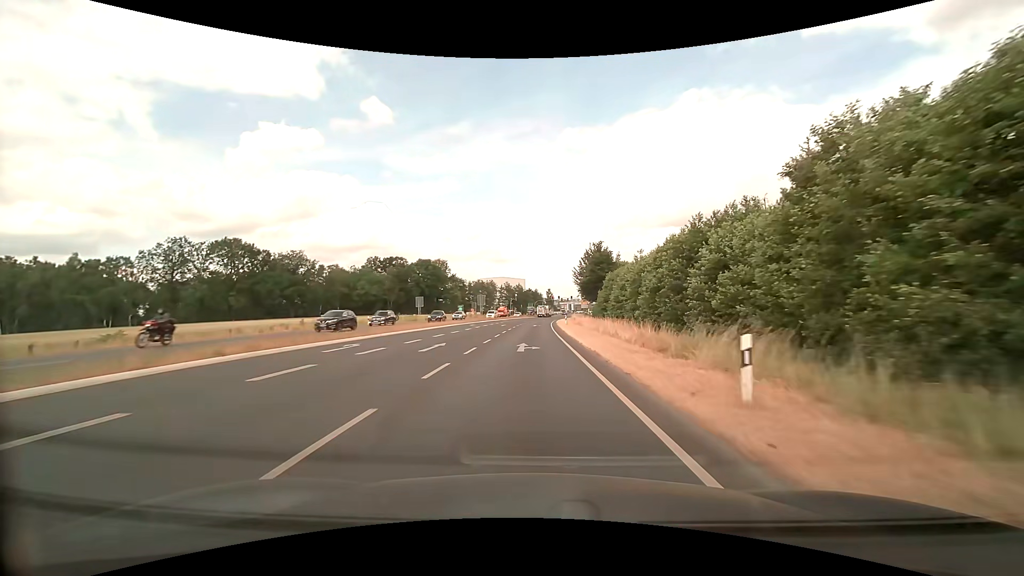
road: primary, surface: asphalt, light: Day
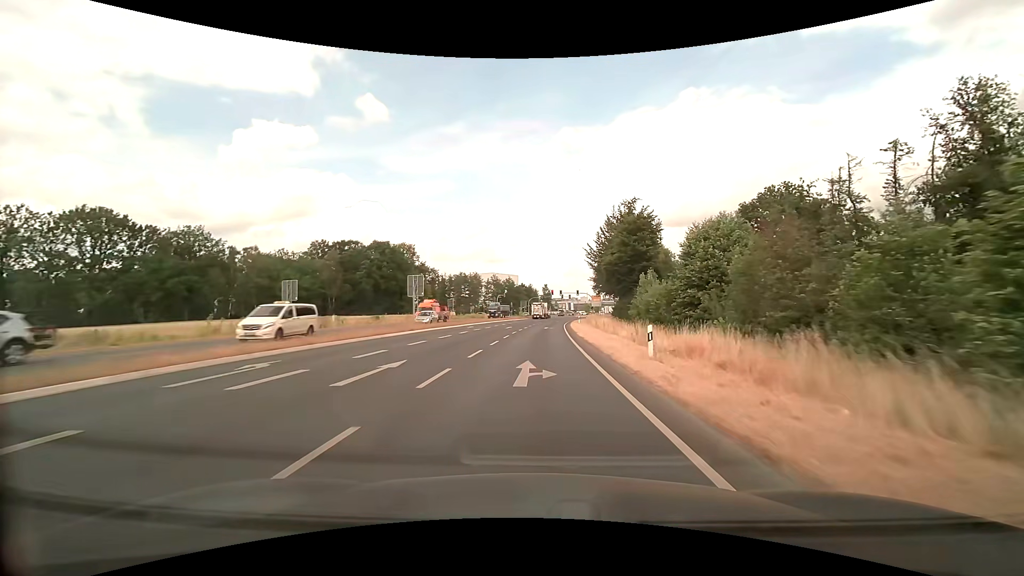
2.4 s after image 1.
(0.0, +43.1) m; 0°
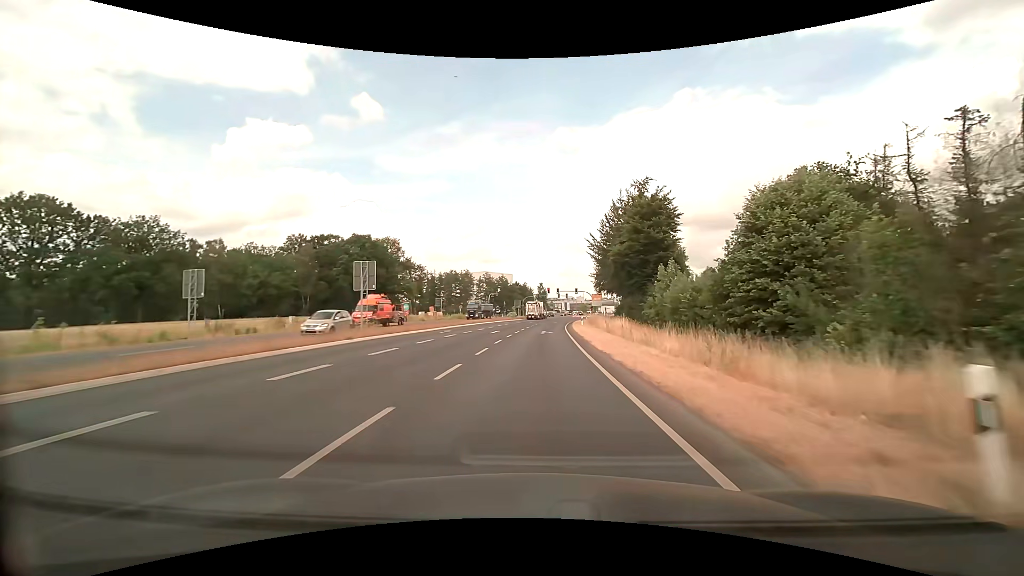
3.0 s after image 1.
(+0.1, +10.8) m; +1°
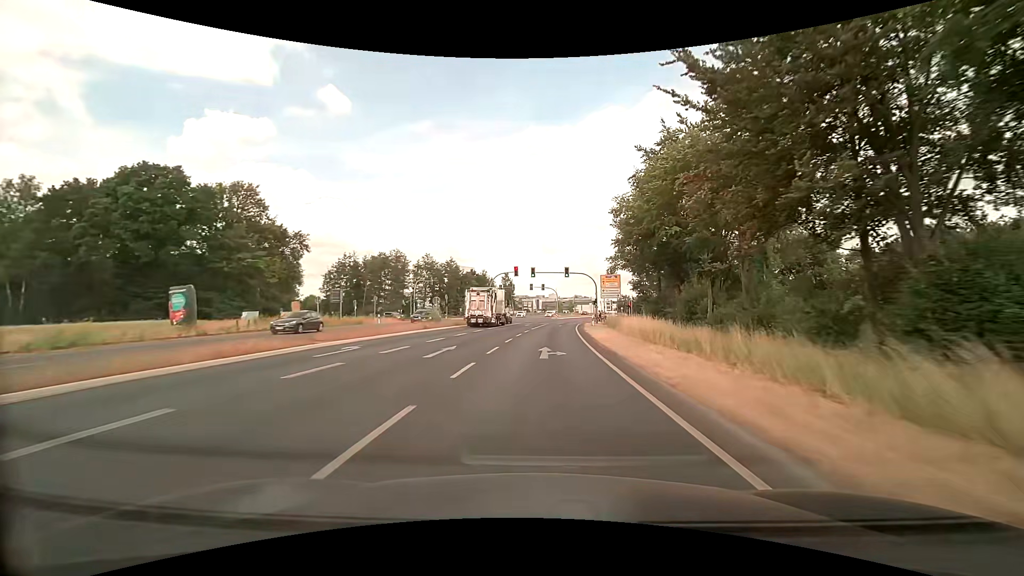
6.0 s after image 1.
(+1.5, +54.0) m; +3°
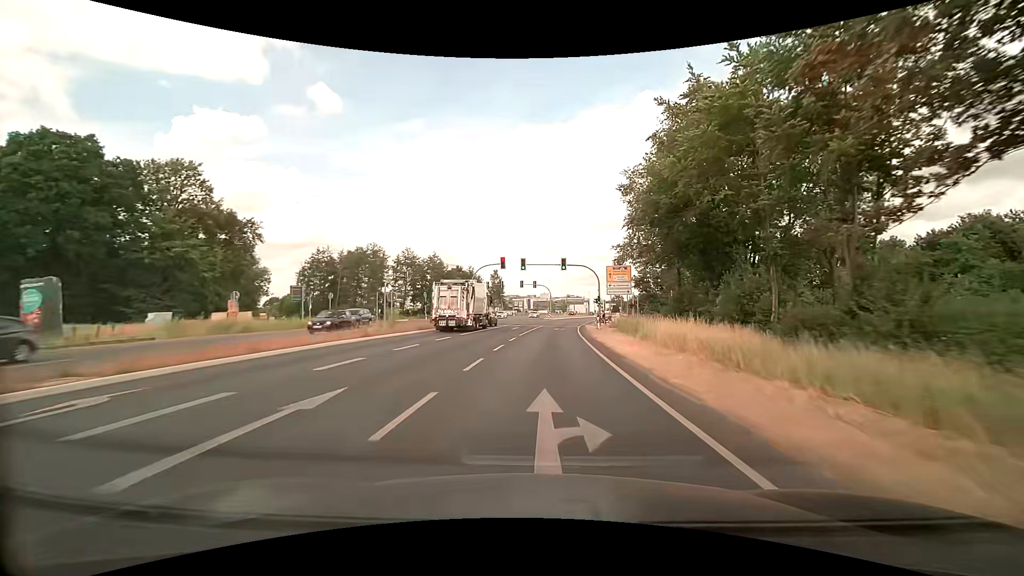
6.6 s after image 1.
(+0.1, +10.8) m; +1°
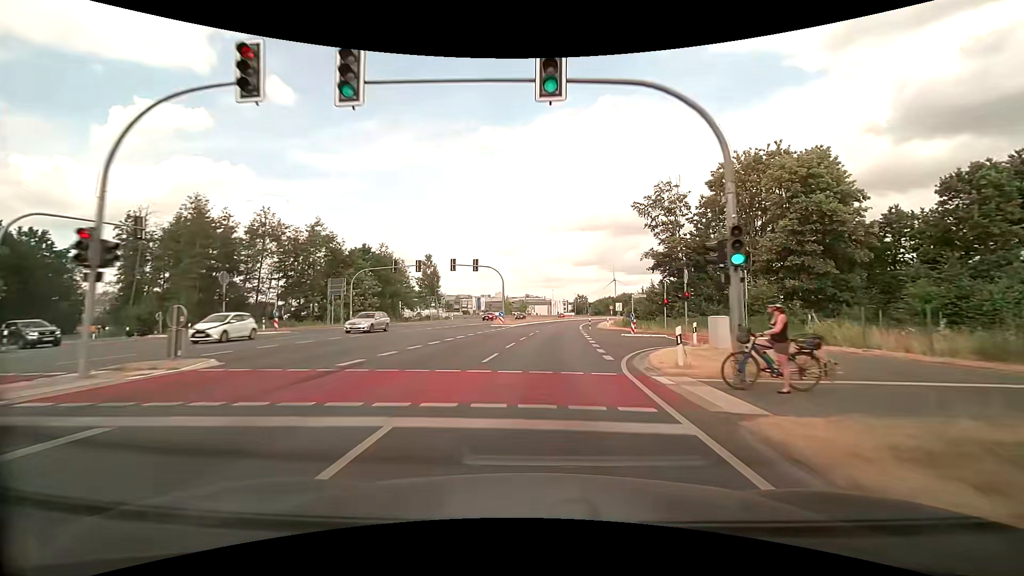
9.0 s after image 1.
(+1.9, +43.1) m; +5°
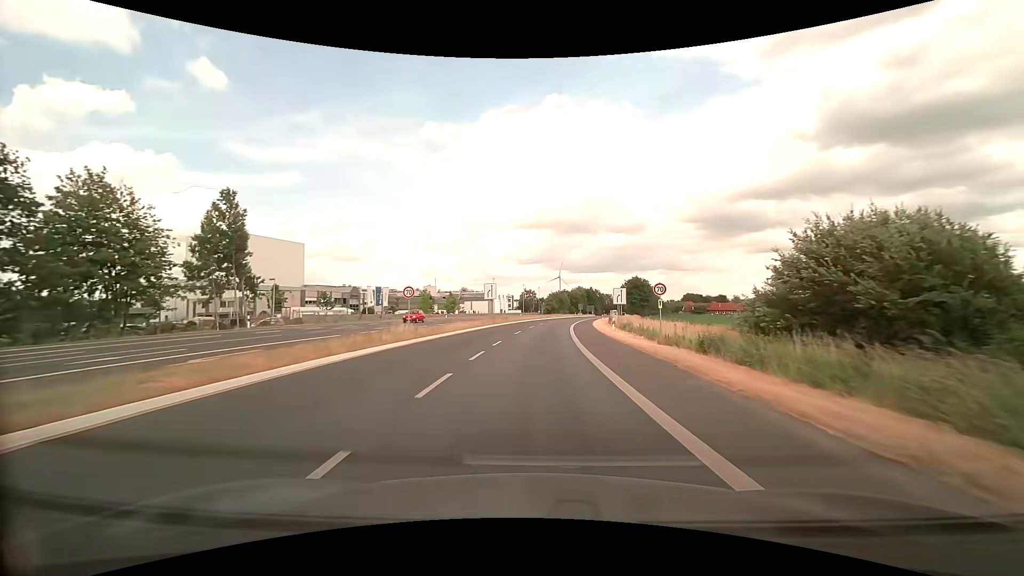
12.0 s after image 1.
(+3.0, +53.8) m; +6°
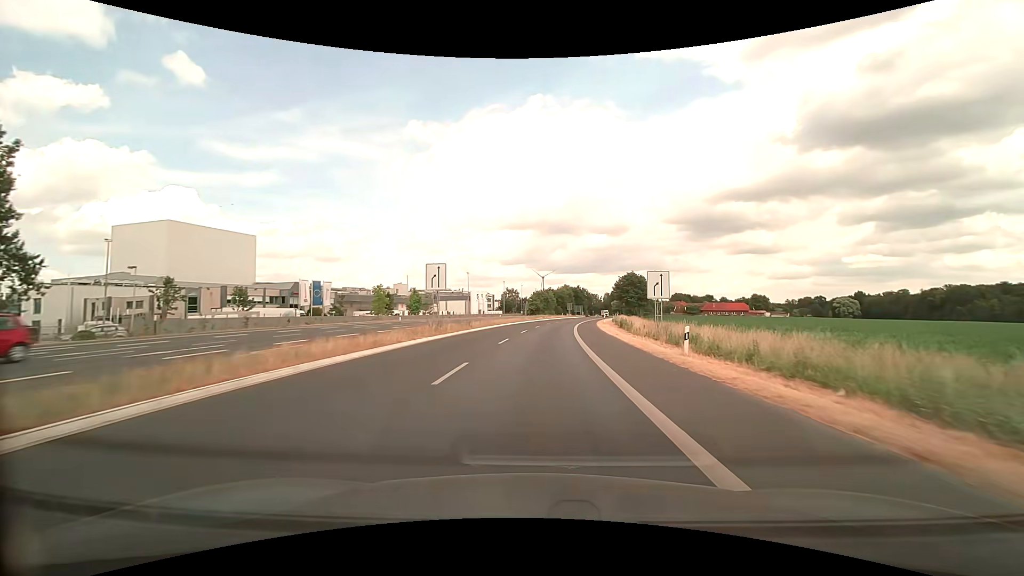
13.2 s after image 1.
(+0.4, +21.6) m; +2°
(0, +10) (0, +20) (+1, +30) (+1, +40) (+2, +50) (+3, +60) (+4, +70) (+6, +80) (+8, +90) (+9, +99) m
